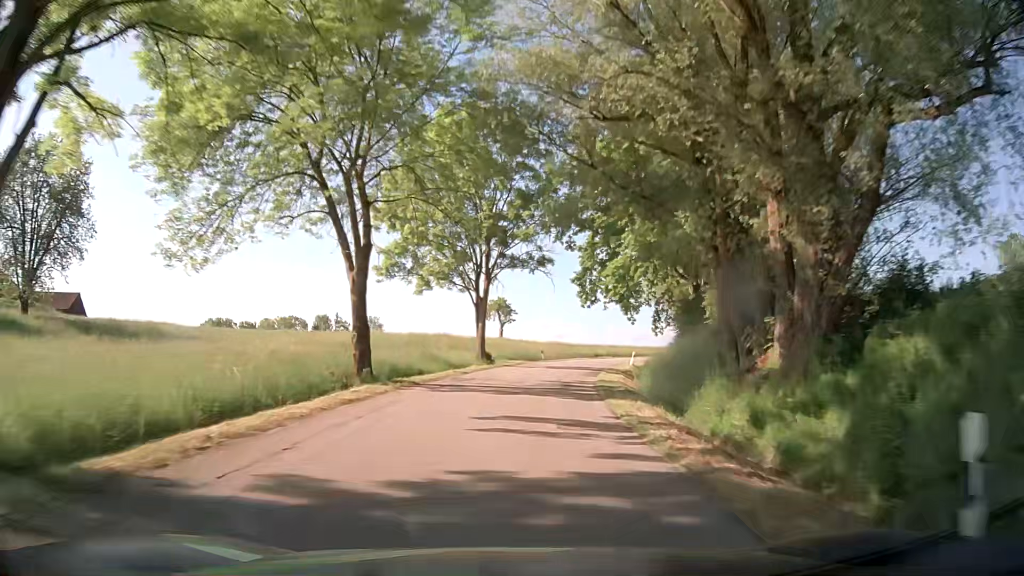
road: tertiary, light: Day
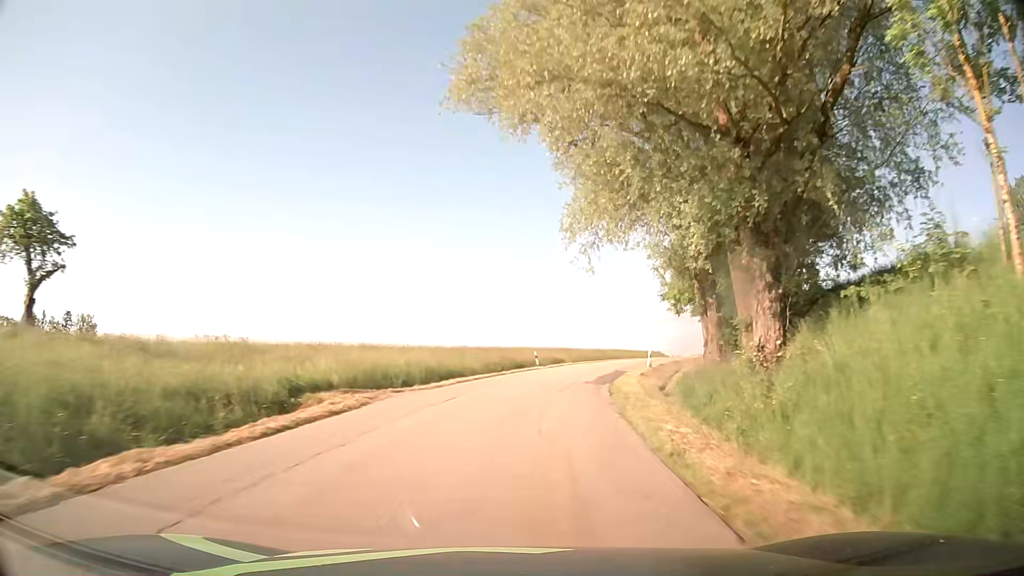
(+8.6, +58.0) m; +20°
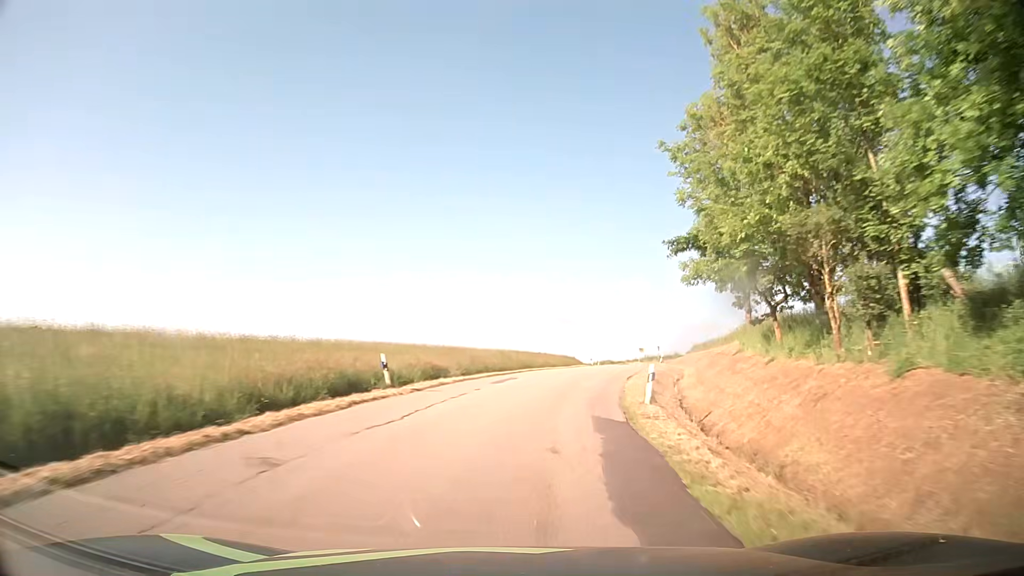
(+1.8, +23.4) m; +10°
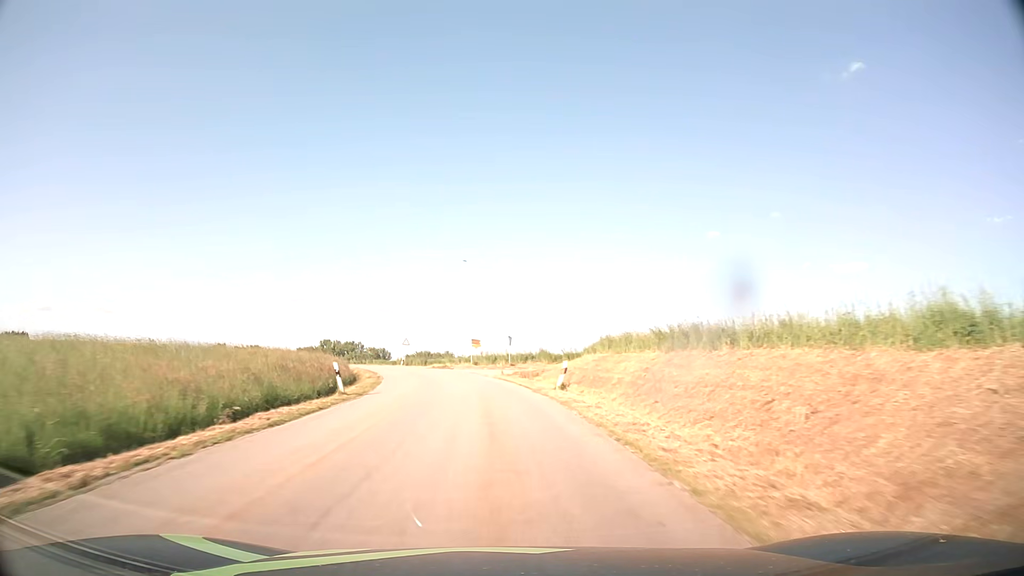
(+8.3, +45.7) m; +16°
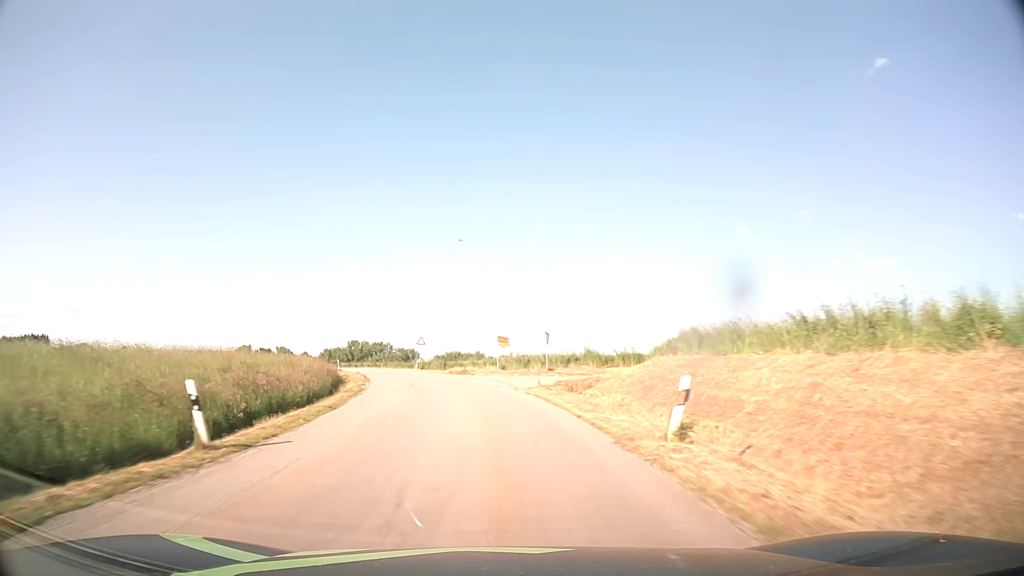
(-0.2, +11.9) m; -3°
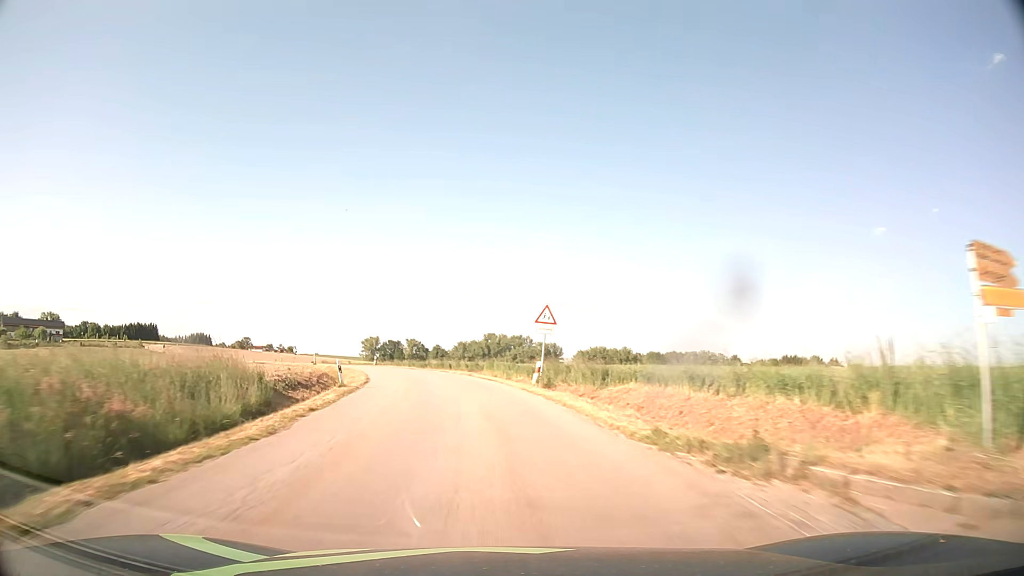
(-3.6, +36.1) m; -12°
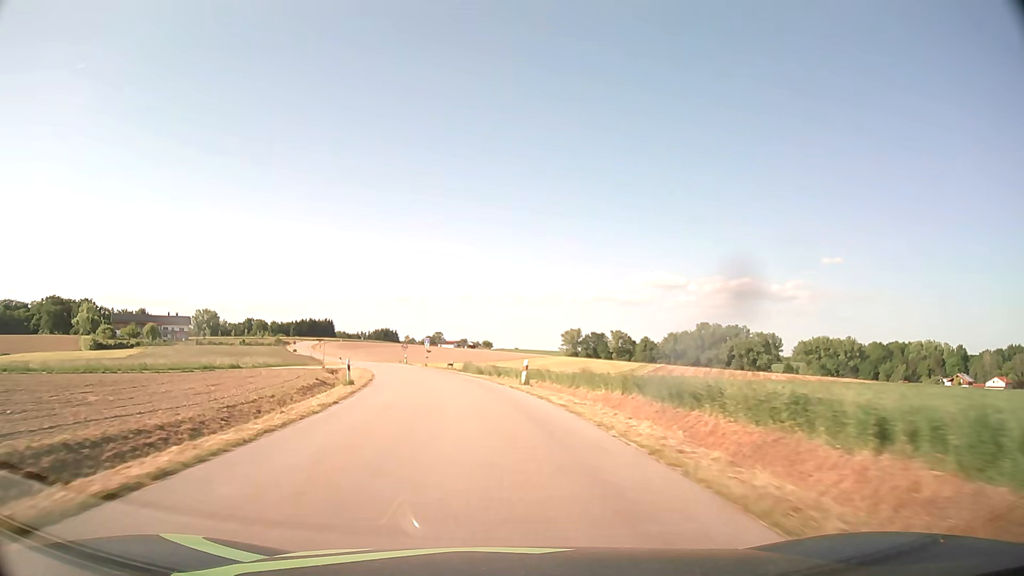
(-7.1, +48.7) m; -17°
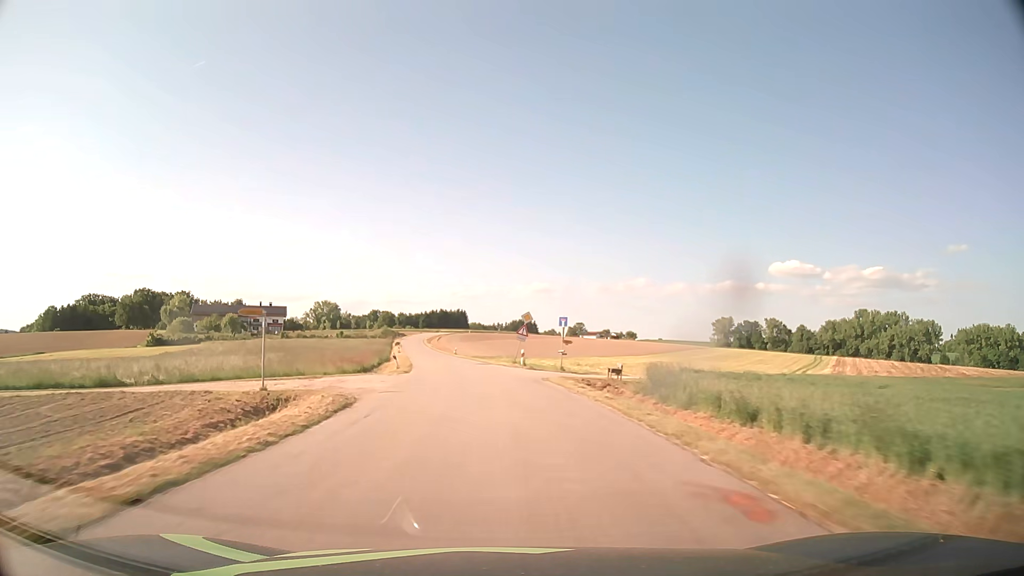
(-4.1, +37.2) m; -12°
(0, +10) (-1, +20) (-2, +30) (-3, +40) (-4, +50) (-5, +60) (-7, +70) (-8, +79) (-10, +89) (-12, +99) m
